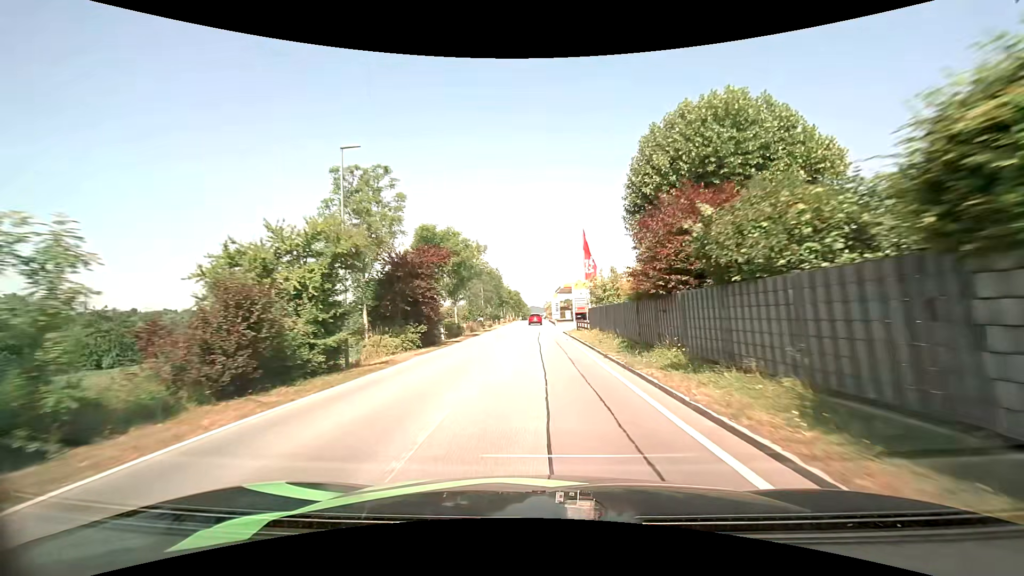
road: secondary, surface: asphalt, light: Day
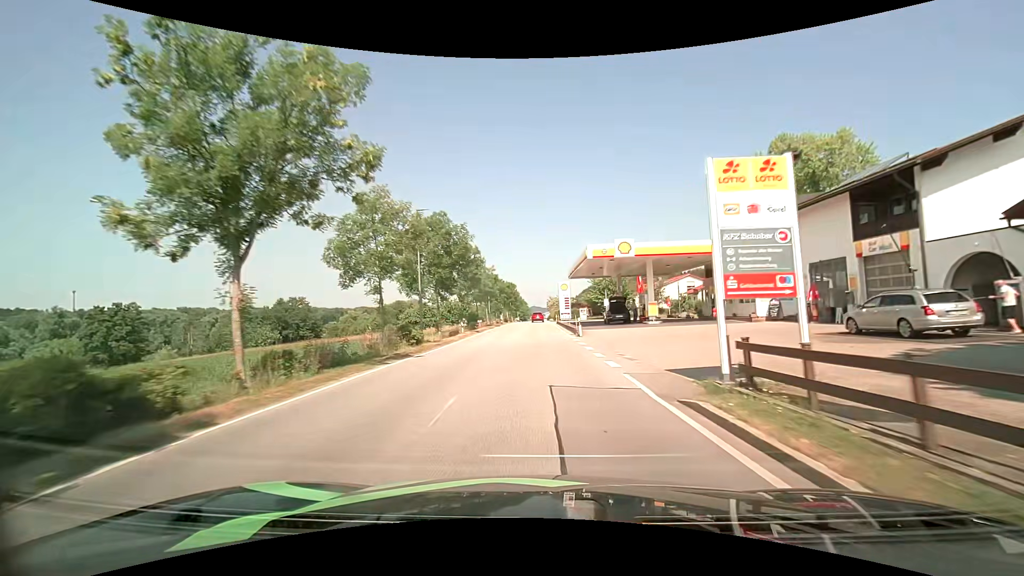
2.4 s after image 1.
(-0.3, +34.8) m; -1°
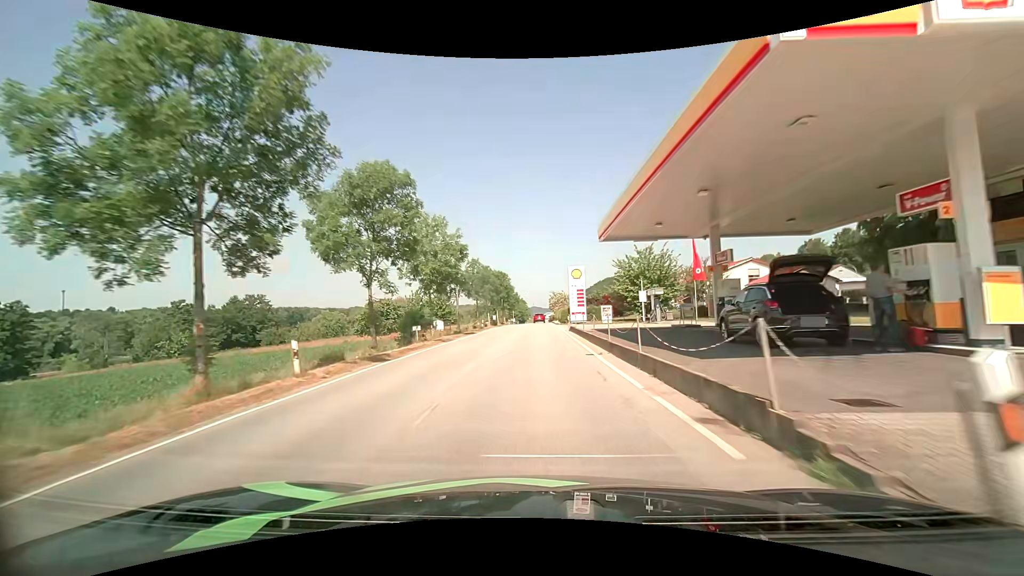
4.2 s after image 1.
(+0.2, +26.7) m; 0°
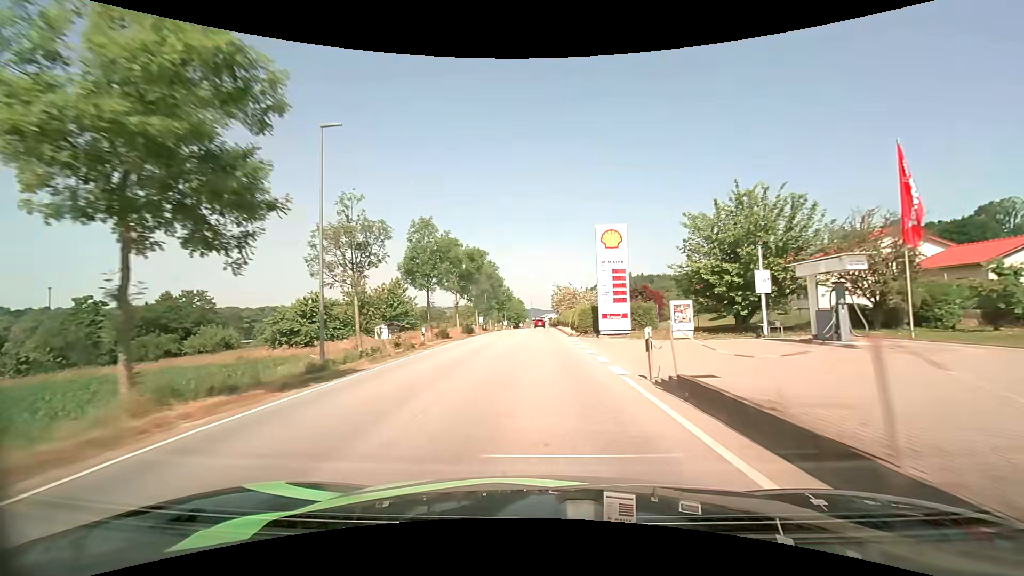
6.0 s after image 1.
(-0.1, +26.6) m; 0°
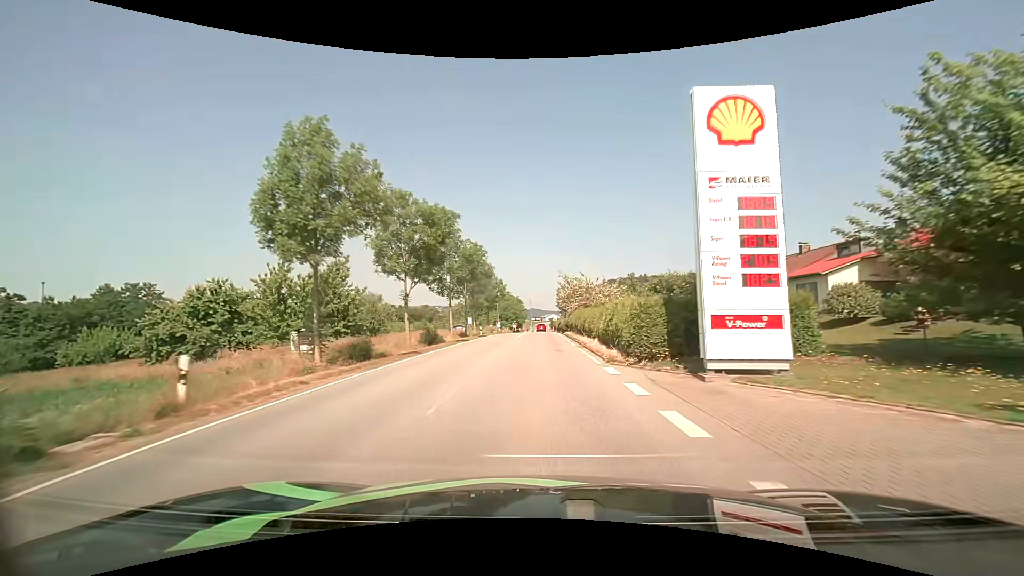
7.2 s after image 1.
(0.0, +17.5) m; 0°
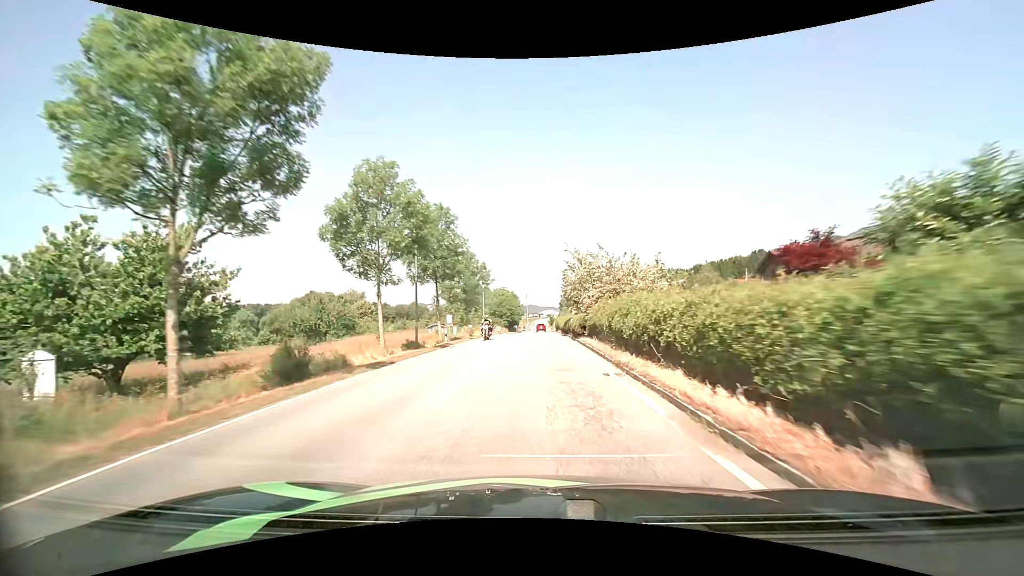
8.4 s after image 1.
(+0.1, +17.5) m; 0°
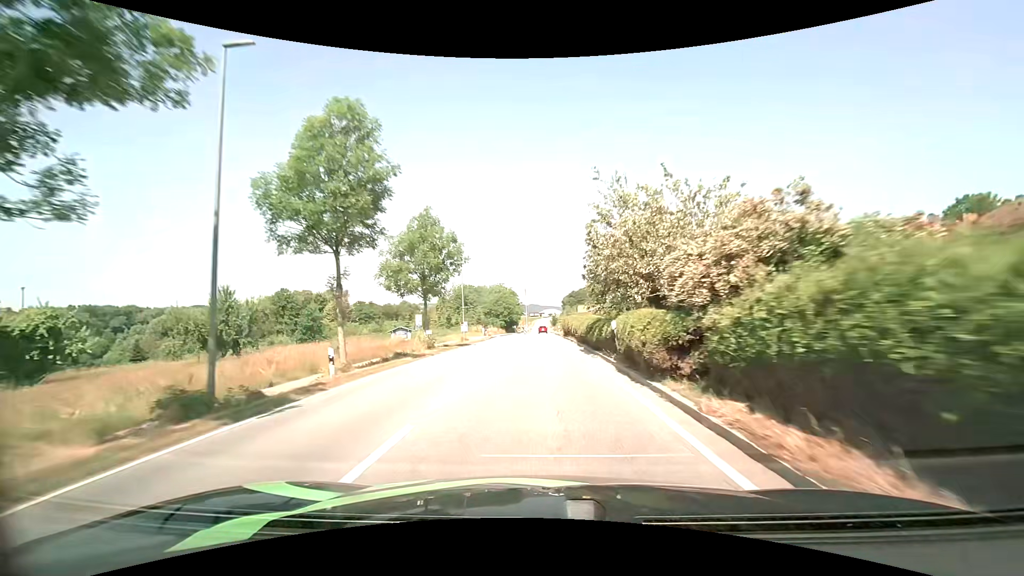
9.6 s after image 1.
(+0.1, +17.5) m; 0°
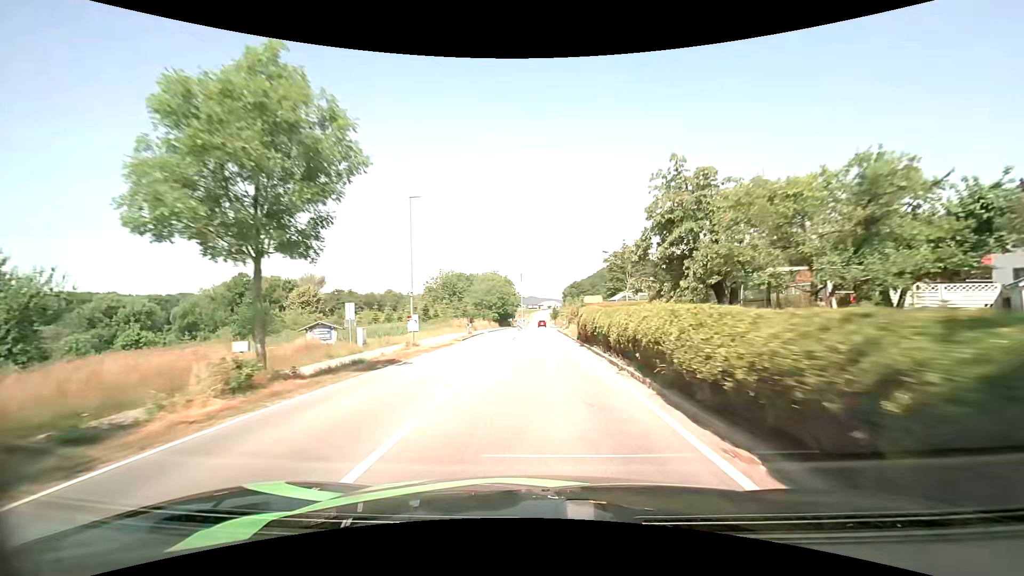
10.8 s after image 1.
(-0.1, +18.0) m; 0°
(0, +10) (0, +20) (0, +30) (+1, +40) (+1, +50) (+1, +60) (+1, +70) (+1, +80) (+1, +90) (+1, +100) m
